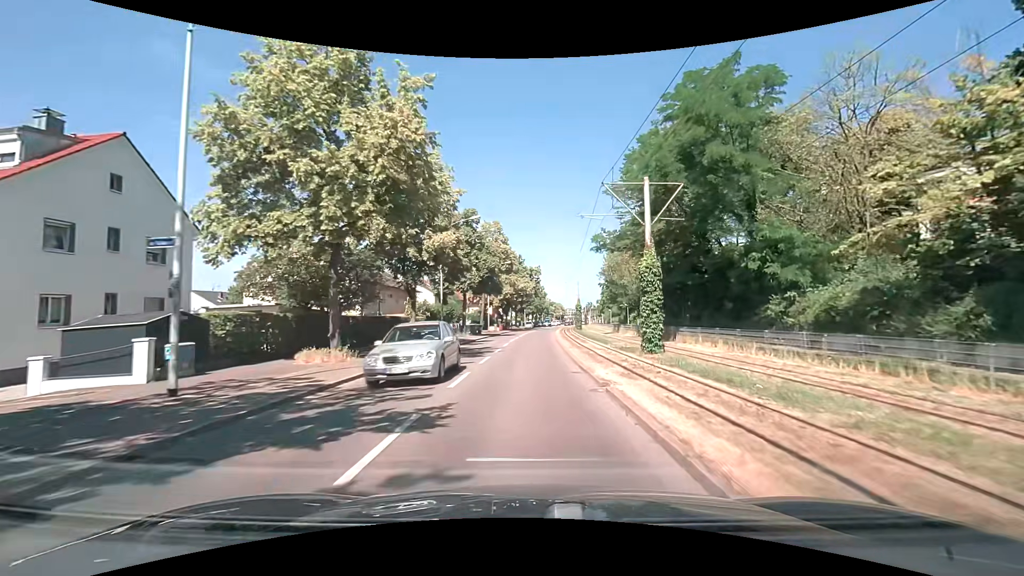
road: tertiary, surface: asphalt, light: Day
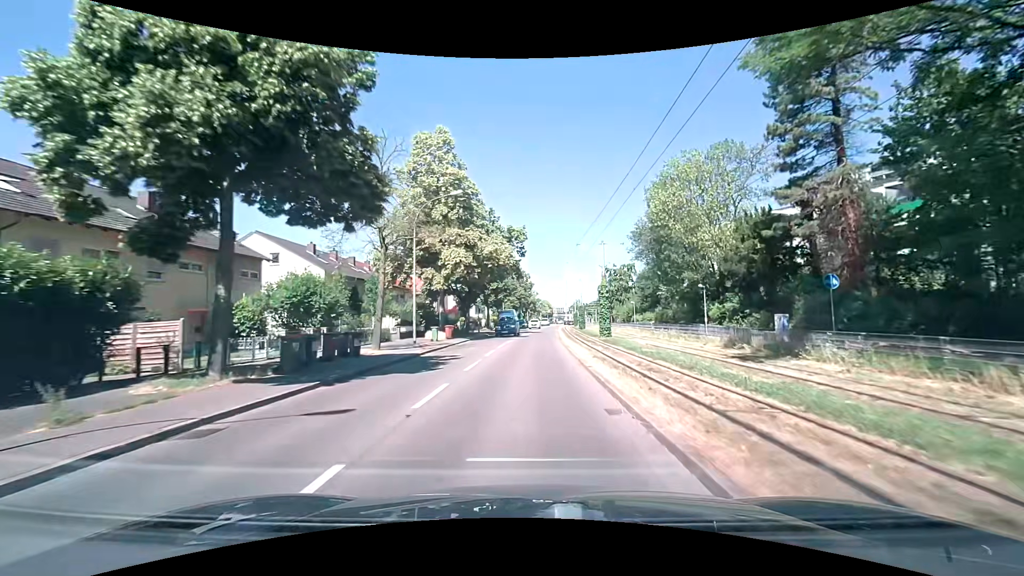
(+0.8, +38.4) m; +2°
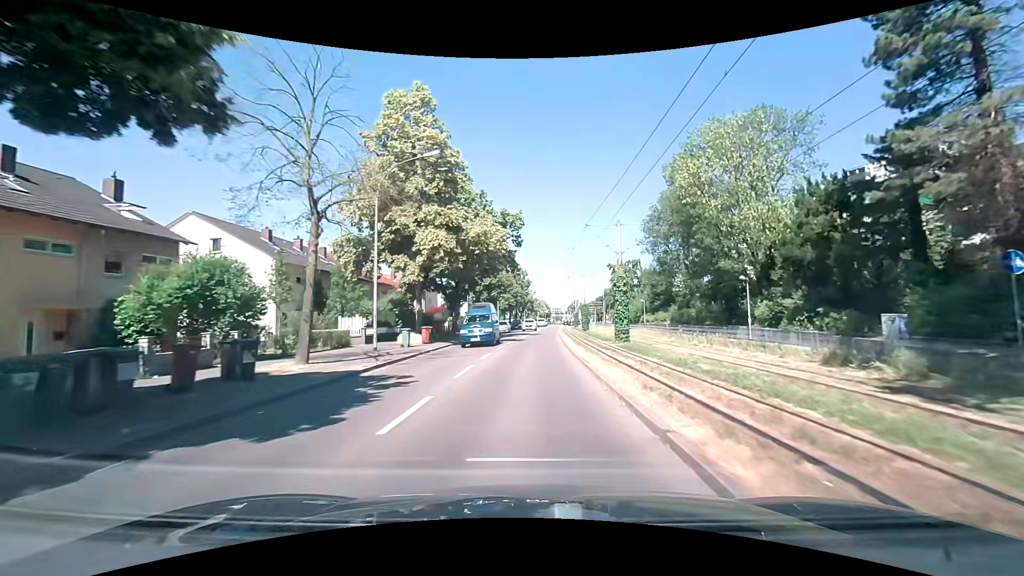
(0.0, +7.7) m; +1°
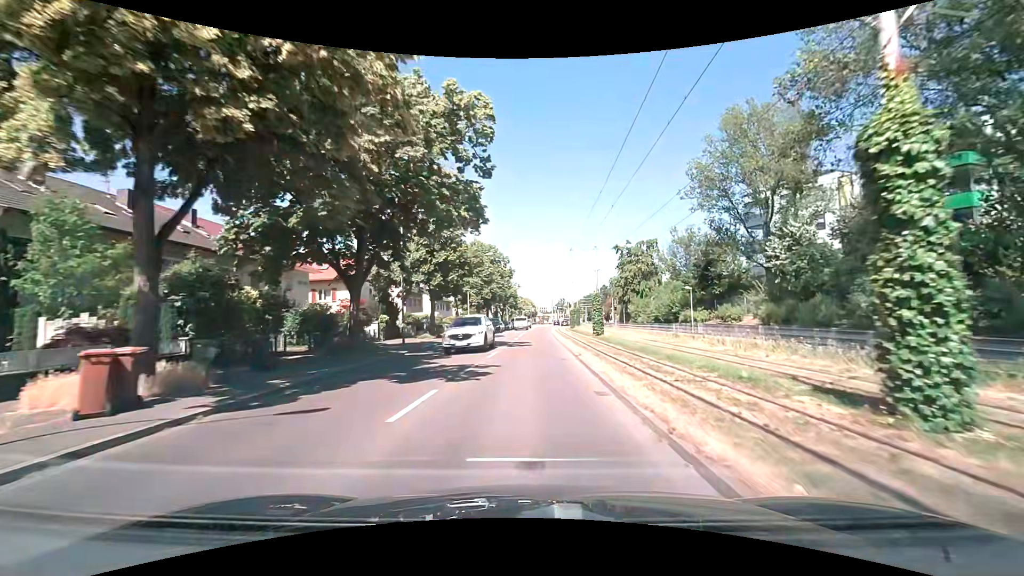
(+0.3, +23.2) m; +1°
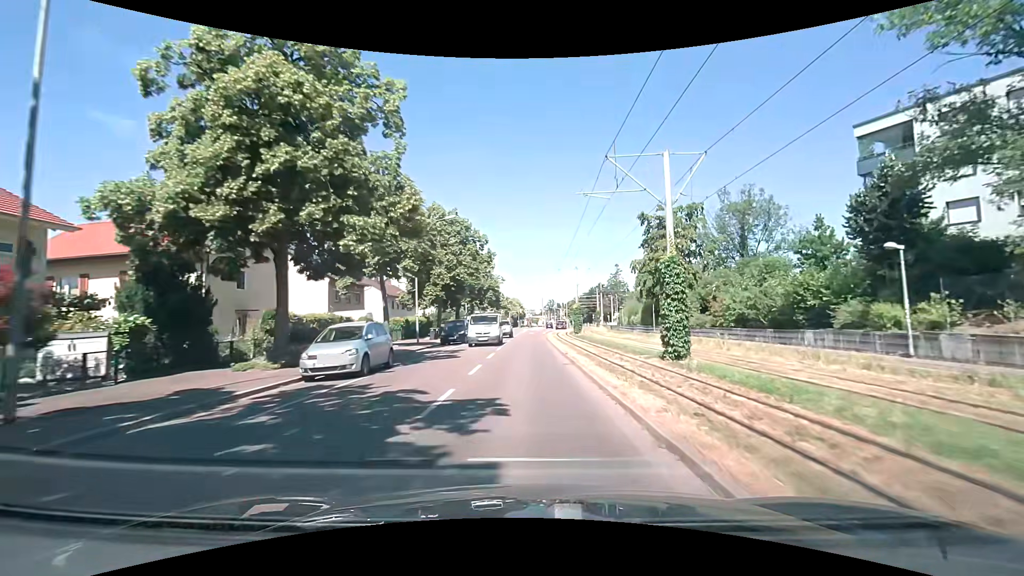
(+0.5, +23.4) m; +2°
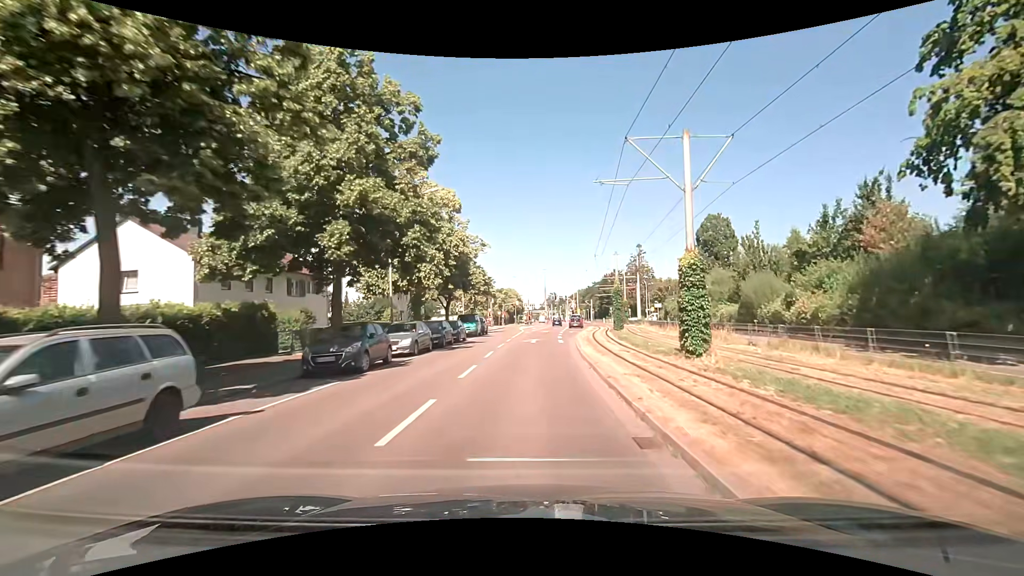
(+0.2, +37.5) m; 0°
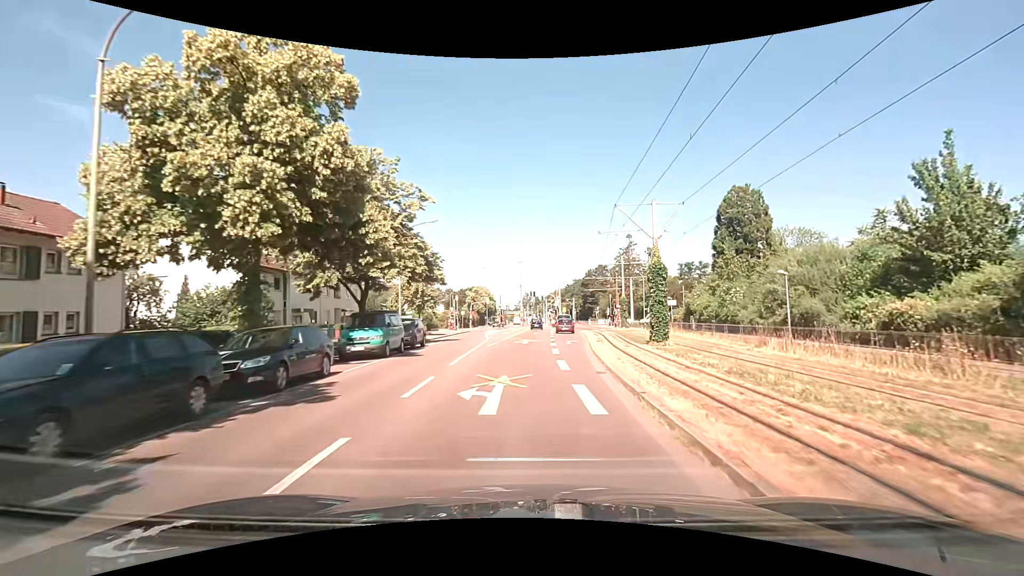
(+0.4, +20.4) m; +2°
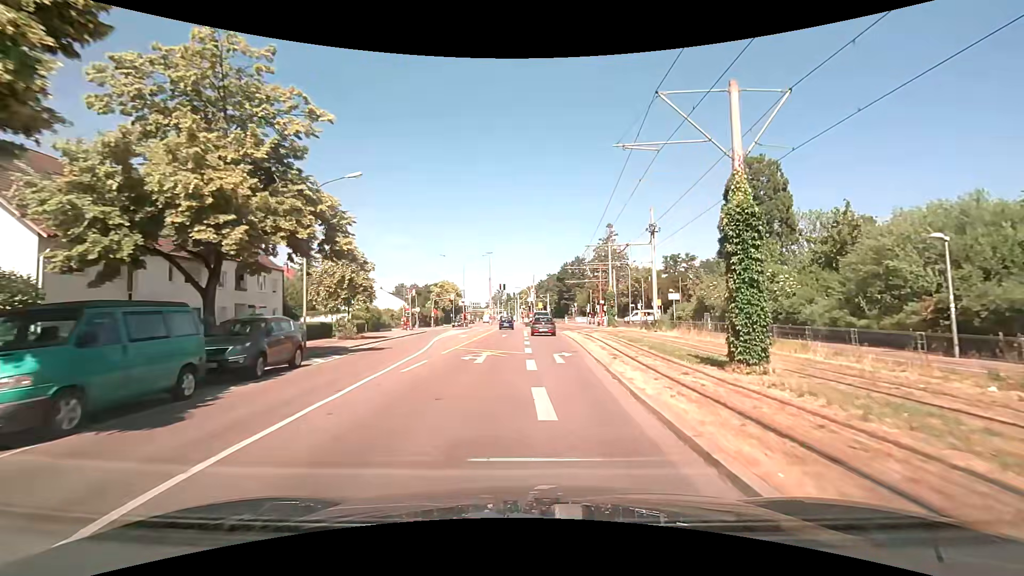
(+0.6, +12.4) m; +4°
